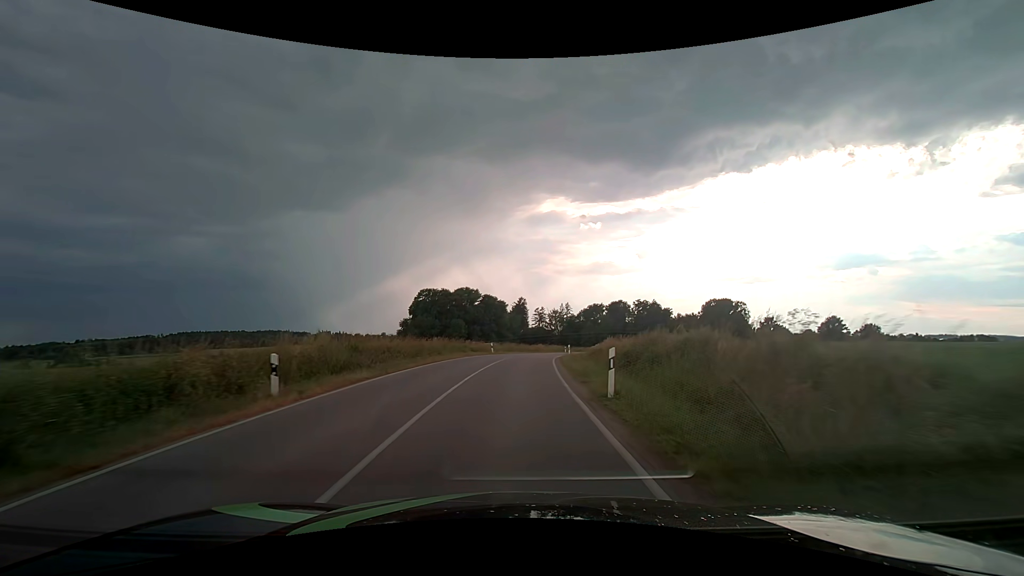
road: tertiary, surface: asphalt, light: Day
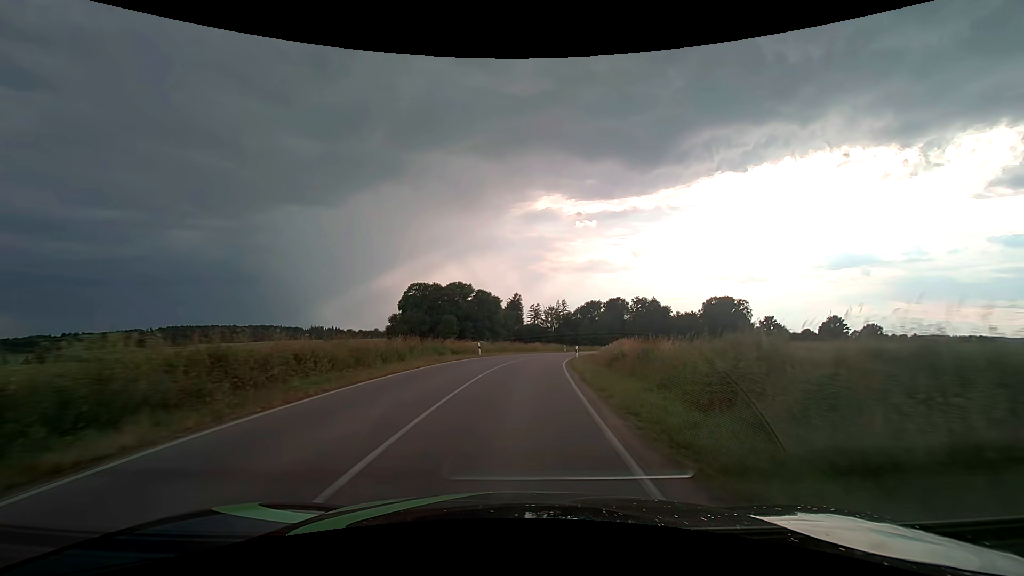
(0.0, +9.6) m; 0°
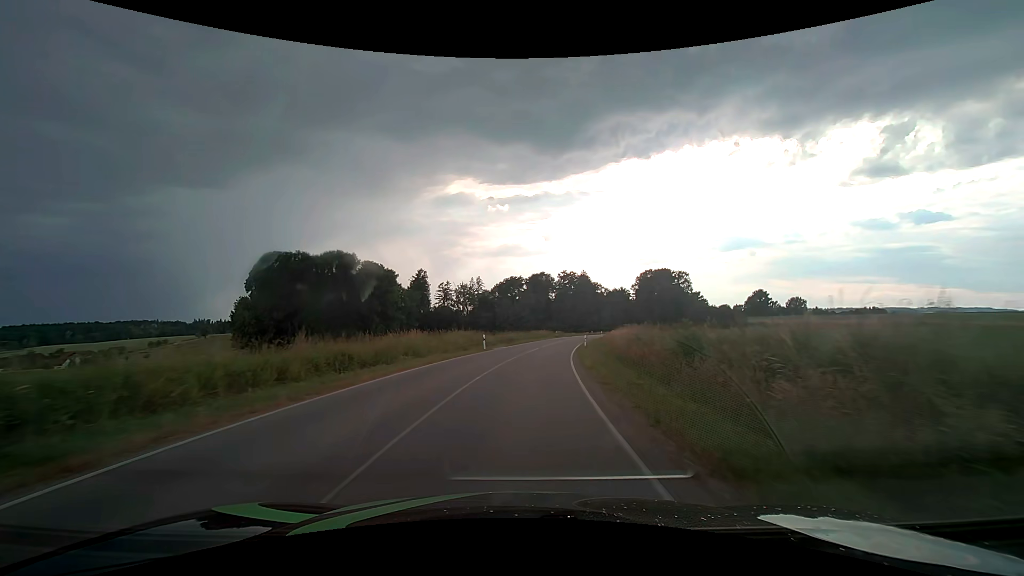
(+4.1, +47.7) m; +10°
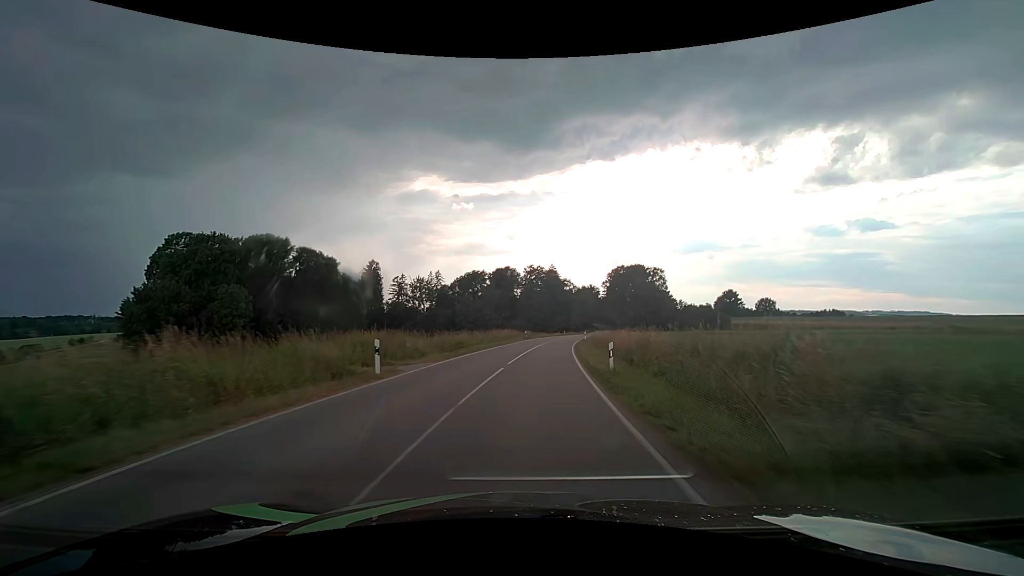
(+0.7, +19.9) m; +4°
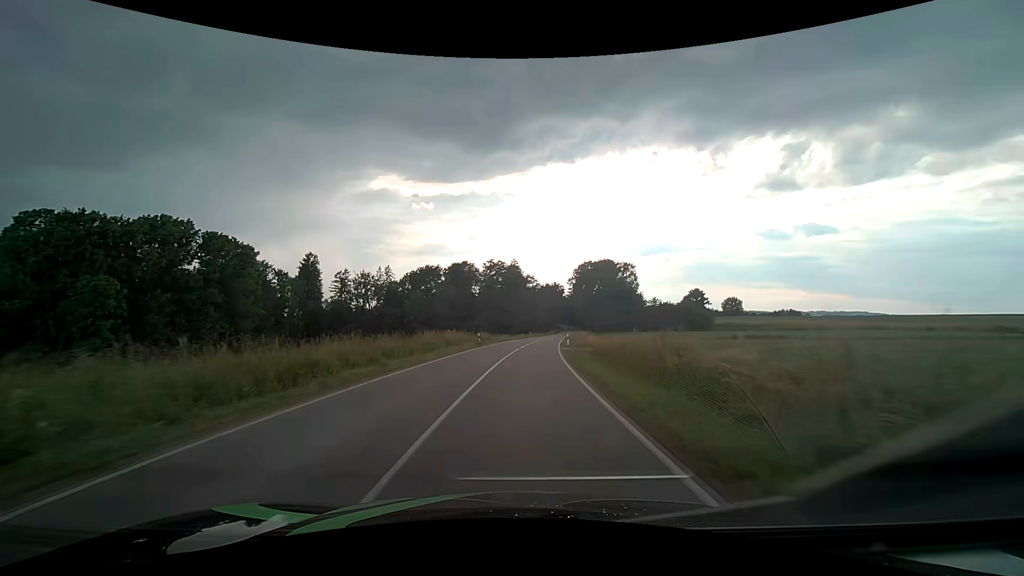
(+0.9, +20.5) m; +5°
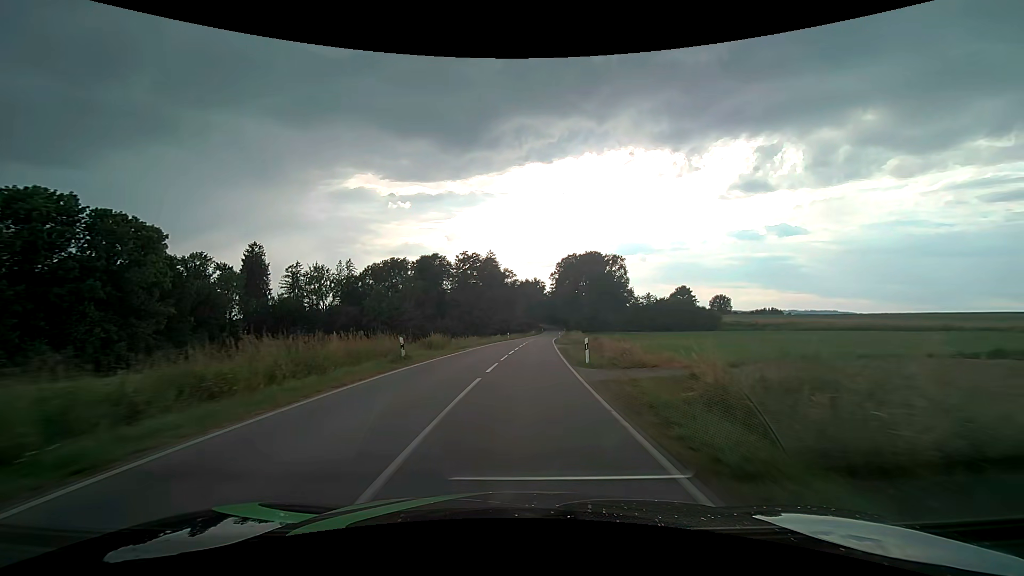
(+0.5, +21.0) m; +2°
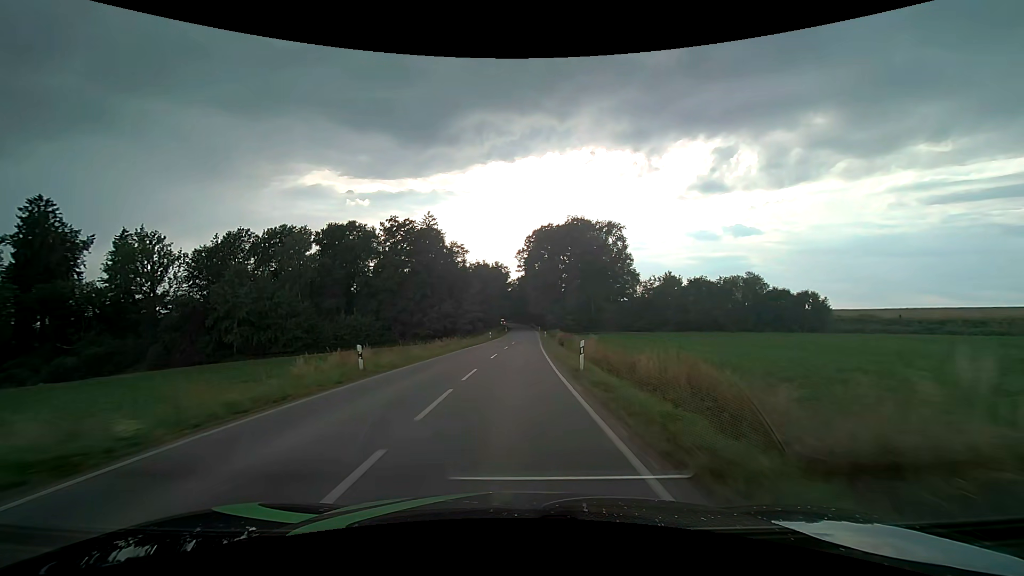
(+2.5, +54.3) m; +4°
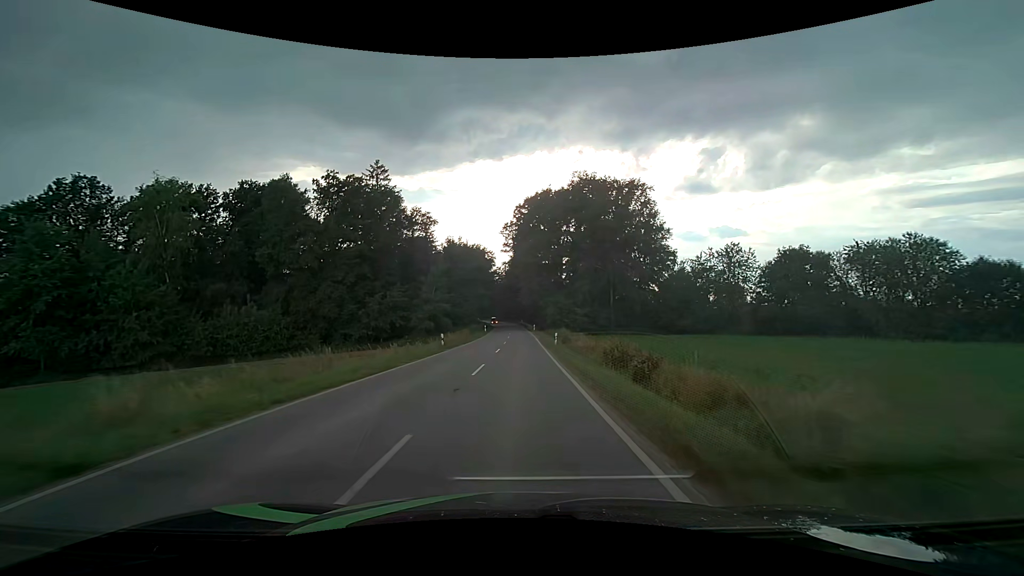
(+0.4, +33.8) m; +1°
(0, +10) (0, +20) (0, +30) (0, +40) (+1, +50) (+1, +60) (0, +70) (0, +80) (0, +90) (-1, +100) m
